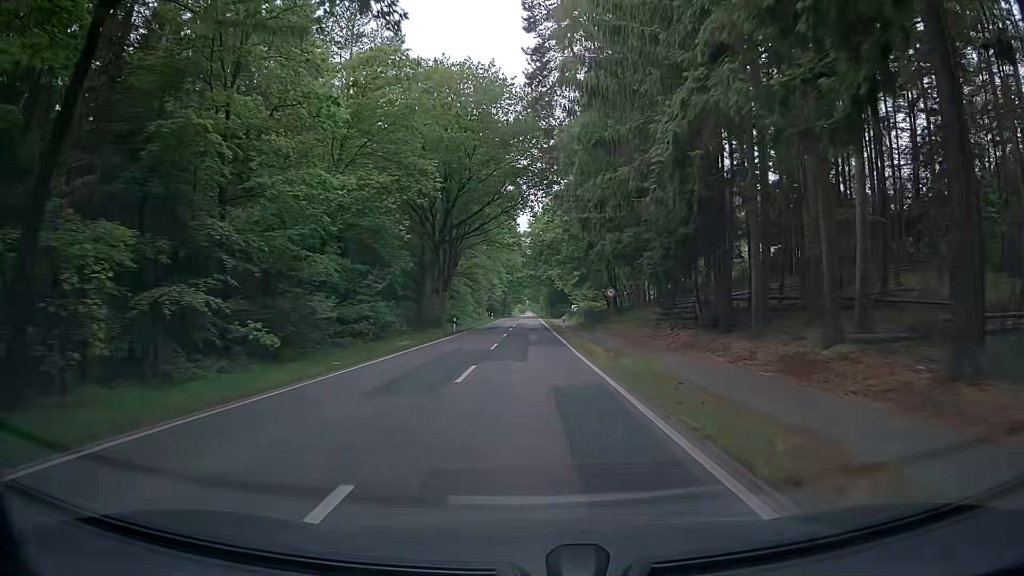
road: tertiary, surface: asphalt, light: Day
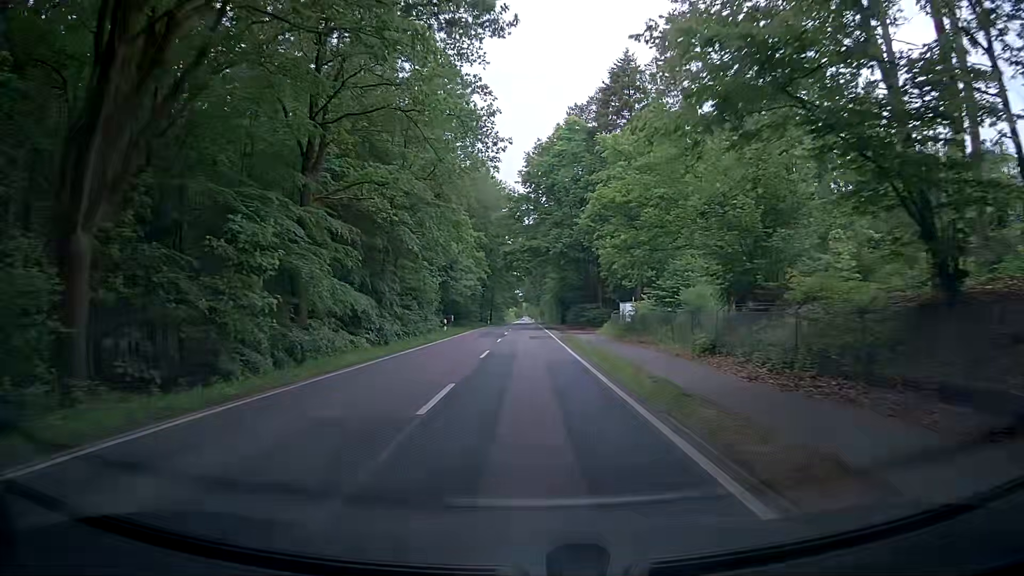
(-0.5, +53.1) m; -1°
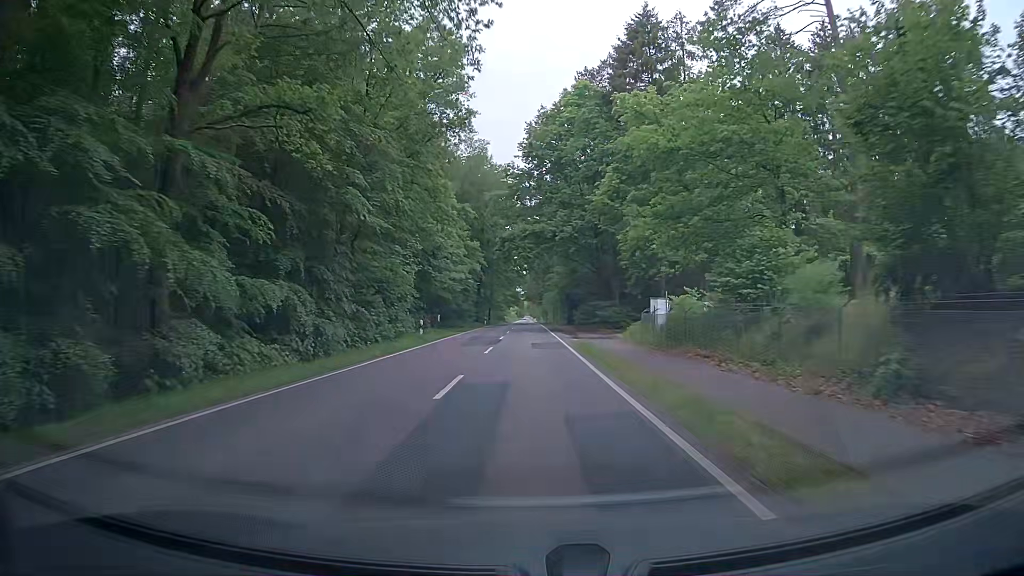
(0.0, +10.7) m; +1°
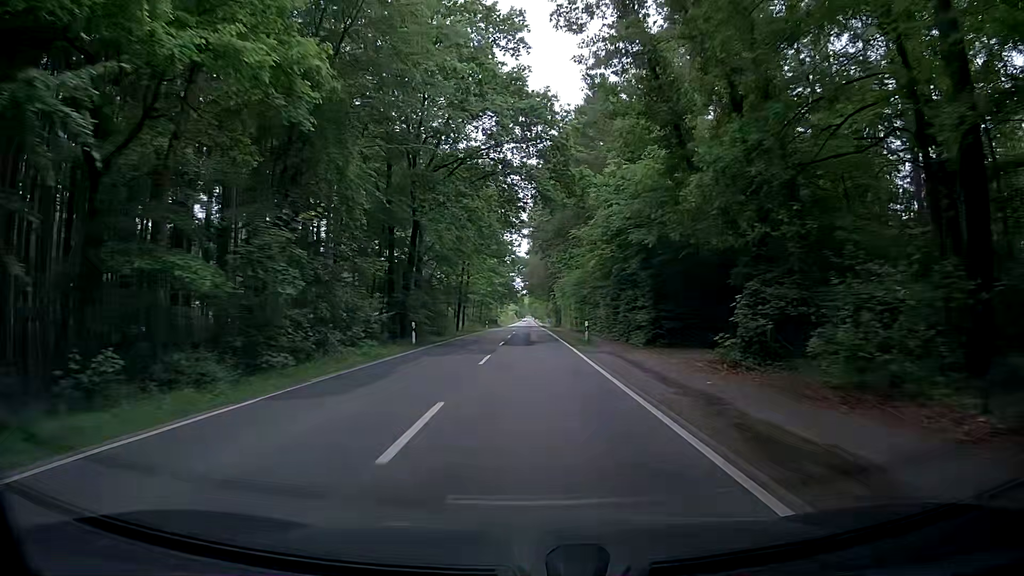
(-0.9, +53.5) m; -2°
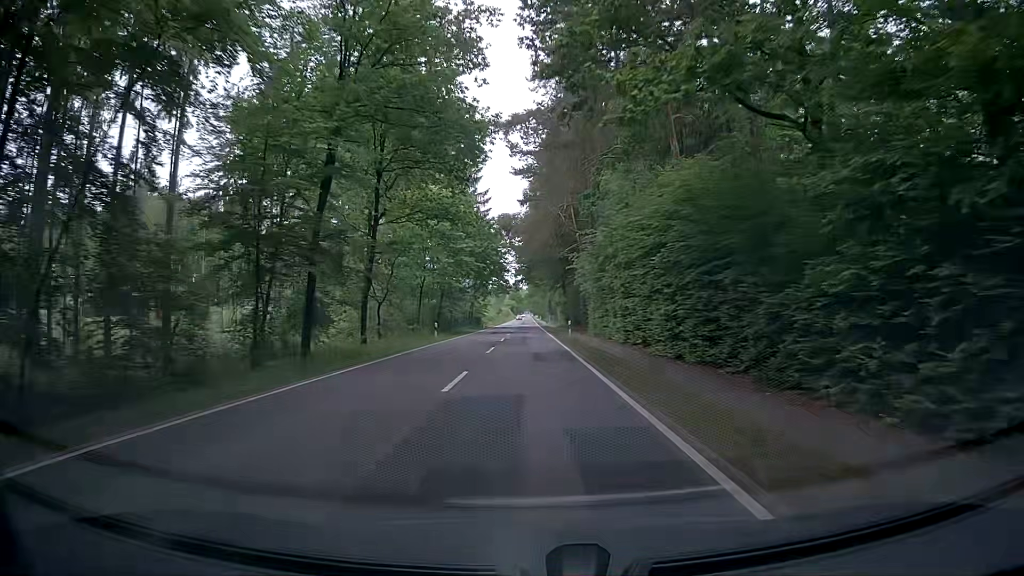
(+0.9, +43.0) m; 0°
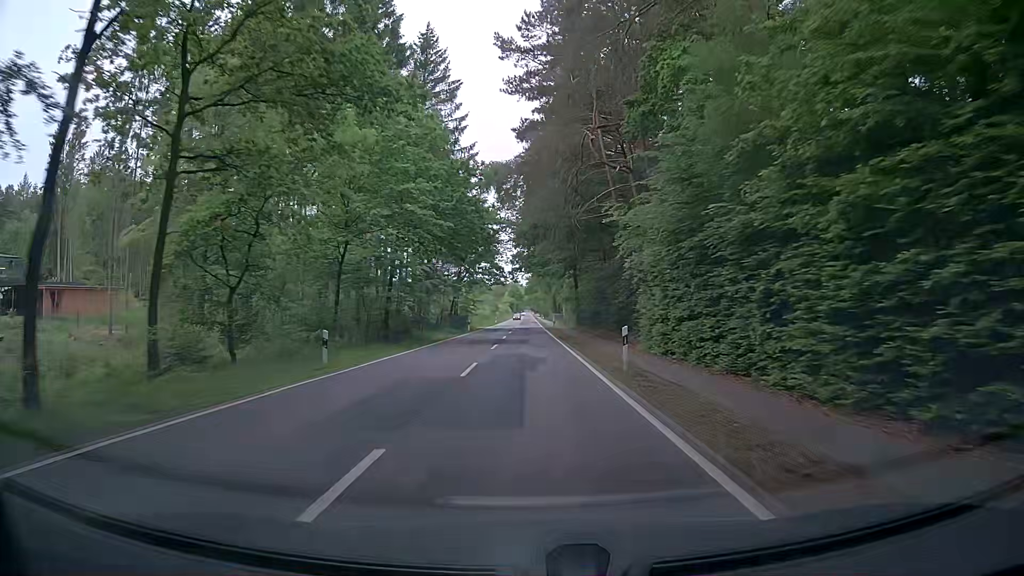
(+0.3, +21.6) m; +1°
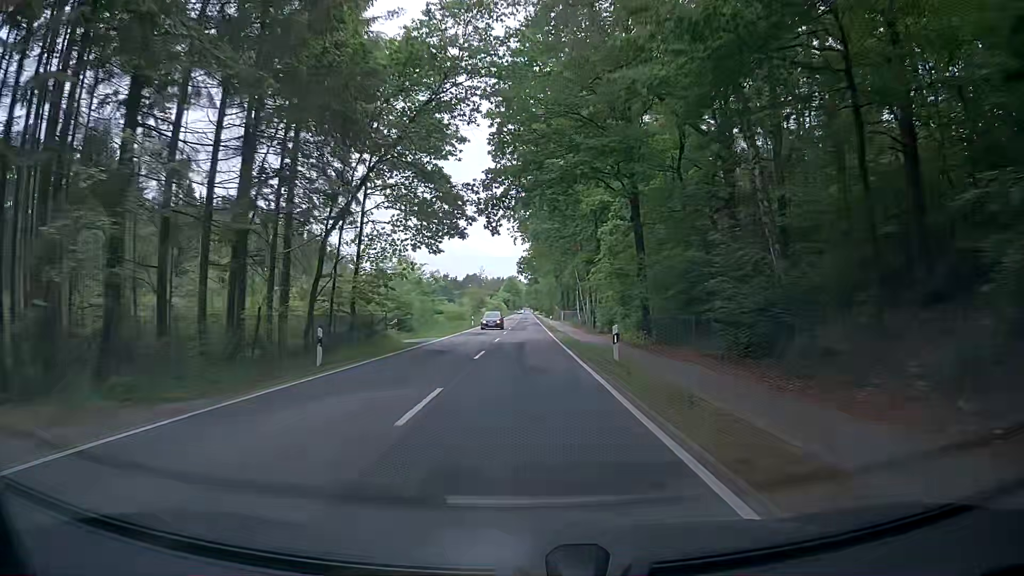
(-0.1, +43.3) m; -2°
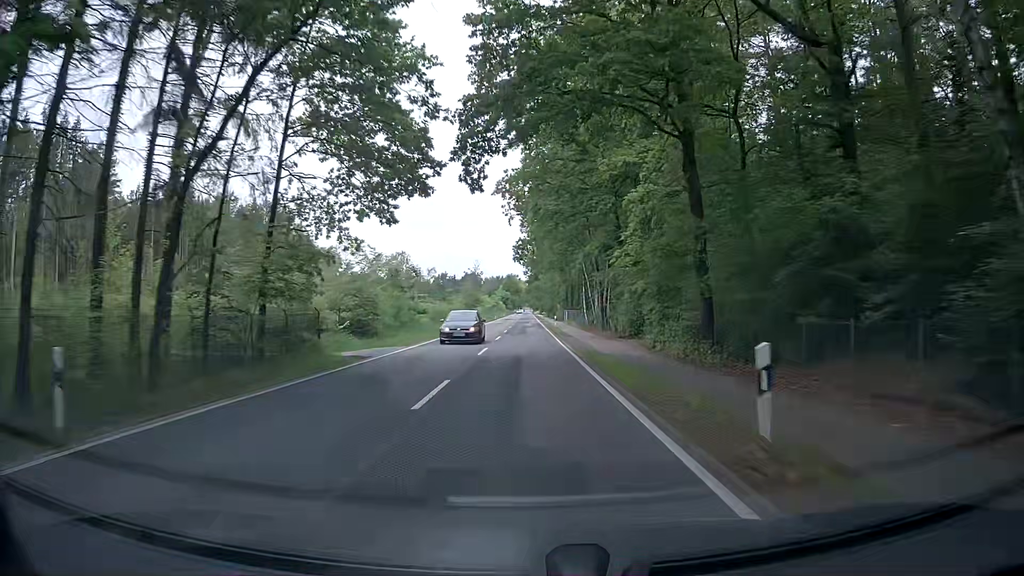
(+0.2, +10.8) m; +1°
(0, +10) (0, +20) (0, +30) (0, +40) (0, +50) (0, +60) (0, +70) (0, +80) (0, +90) (0, +100) m
